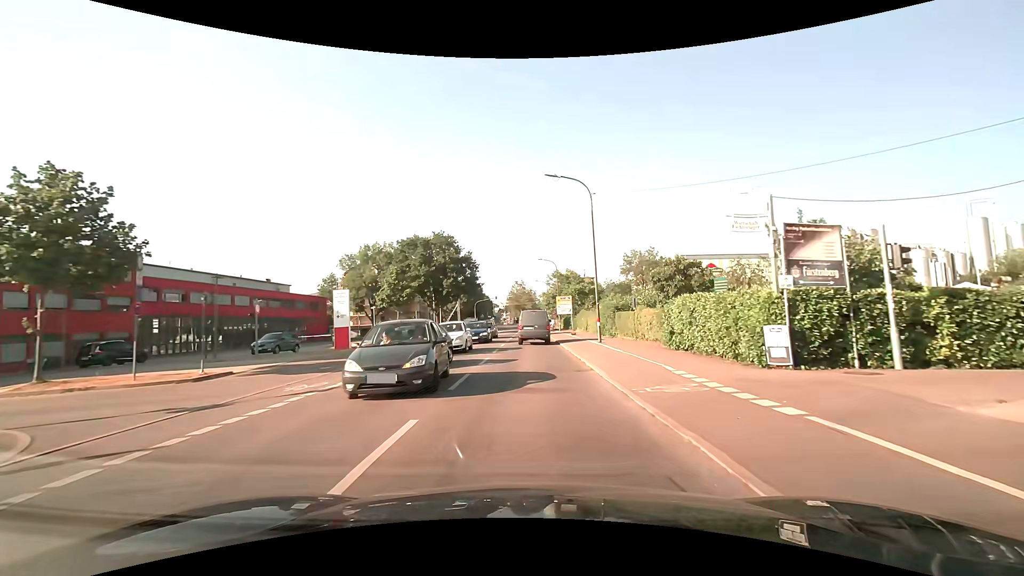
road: secondary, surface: asphalt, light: Day
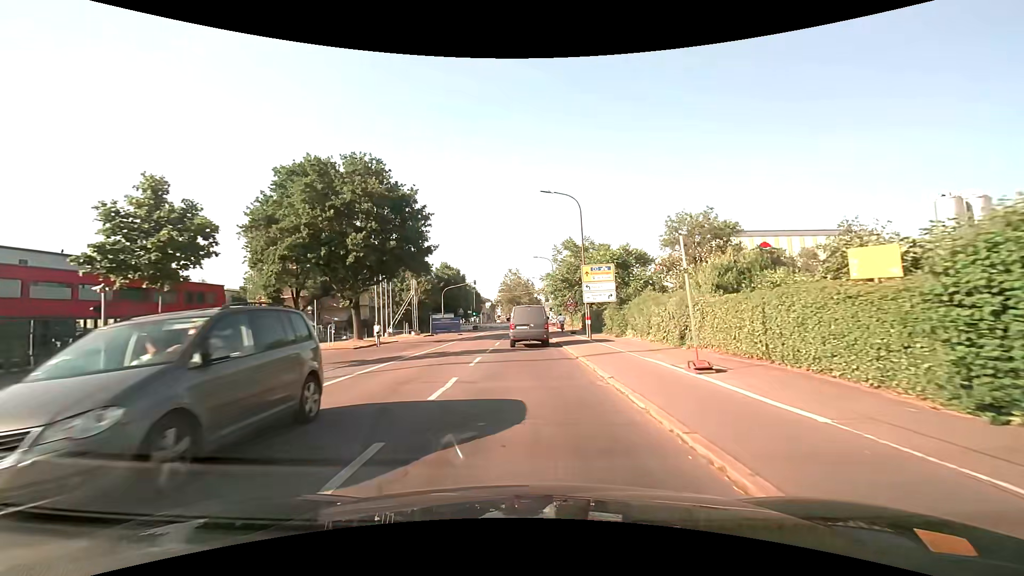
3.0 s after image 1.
(+0.3, +31.5) m; +1°
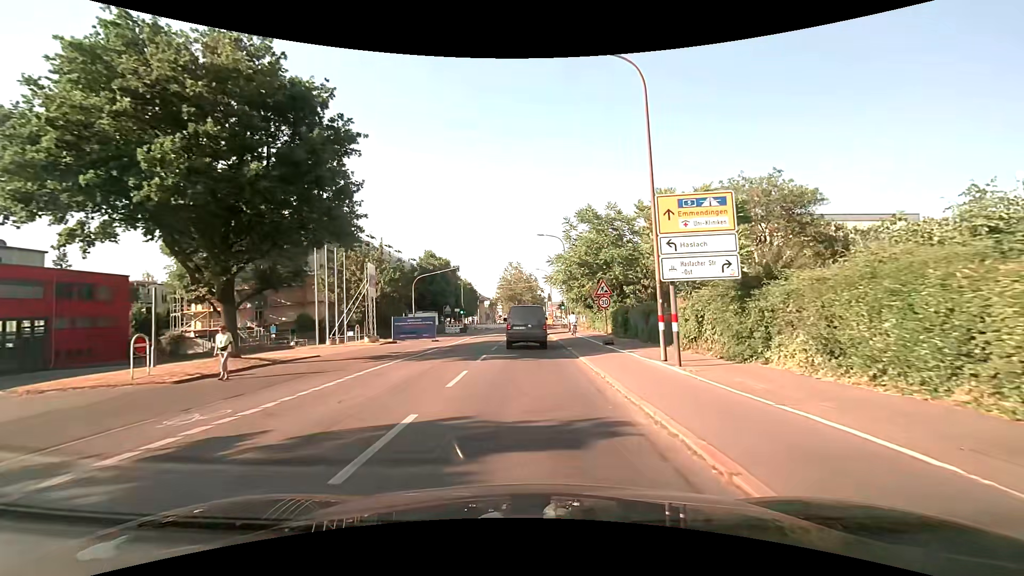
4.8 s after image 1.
(-0.1, +16.1) m; -1°
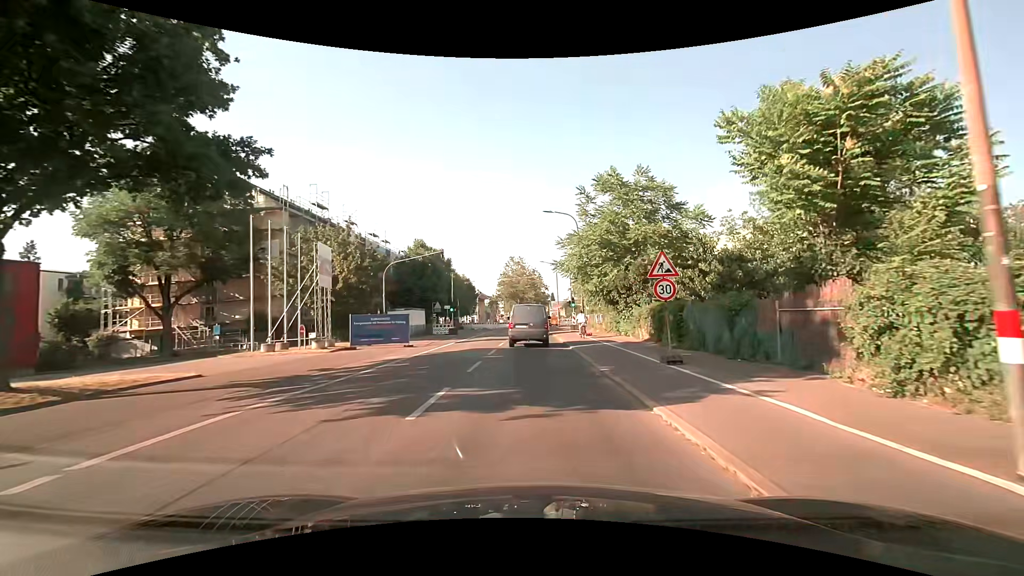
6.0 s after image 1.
(0.0, +9.6) m; 0°
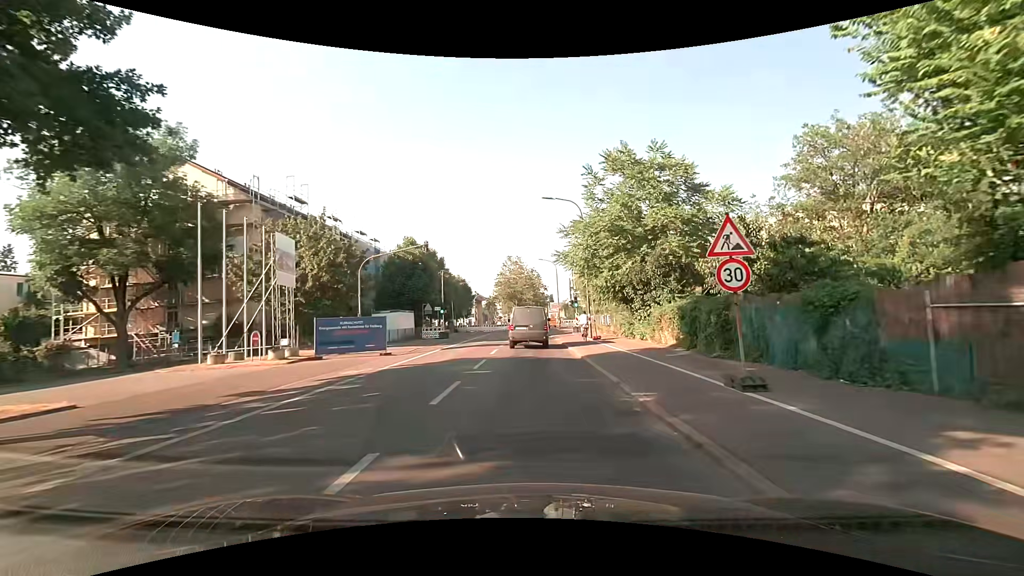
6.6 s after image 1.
(0.0, +4.5) m; +1°
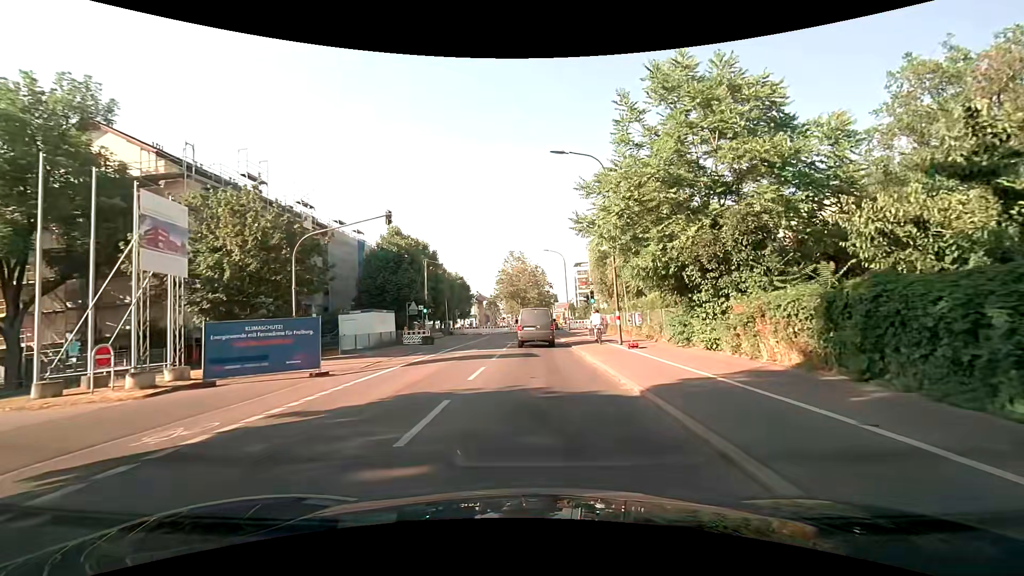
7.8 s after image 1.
(-0.1, +8.6) m; -1°
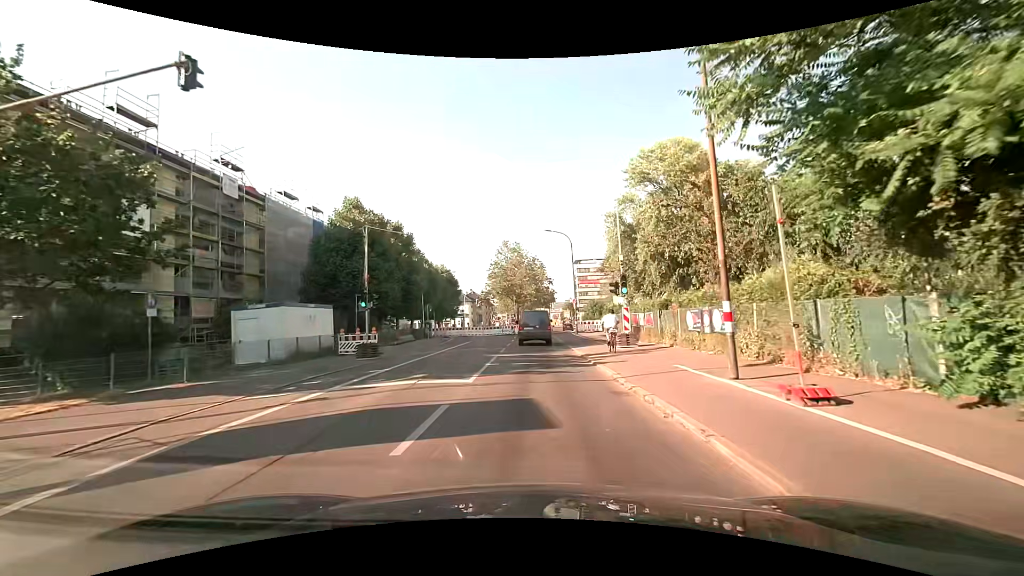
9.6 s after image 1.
(0.0, +12.4) m; +1°
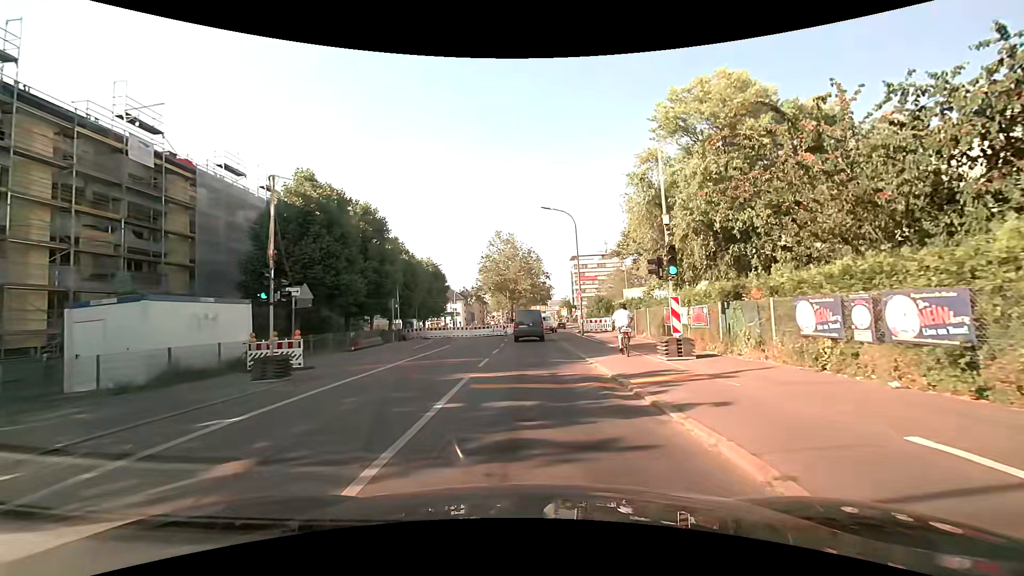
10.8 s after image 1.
(0.0, +8.0) m; 0°
(0, +10) (0, +20) (0, +30) (0, +40) (+1, +50) (+2, +60) (+4, +70) (+6, +80) (+7, +89) (+7, +99) m
